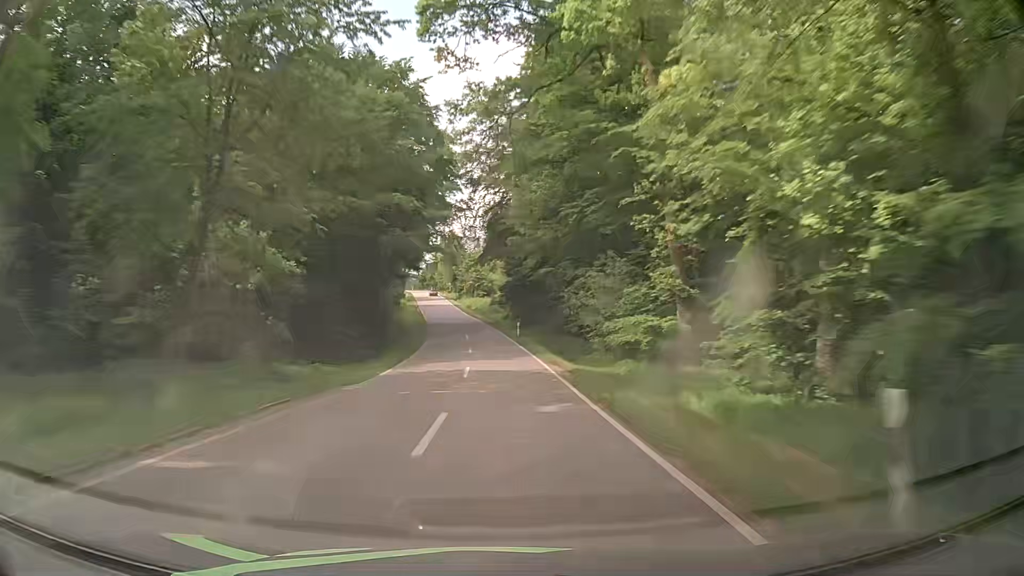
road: tertiary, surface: asphalt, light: Day
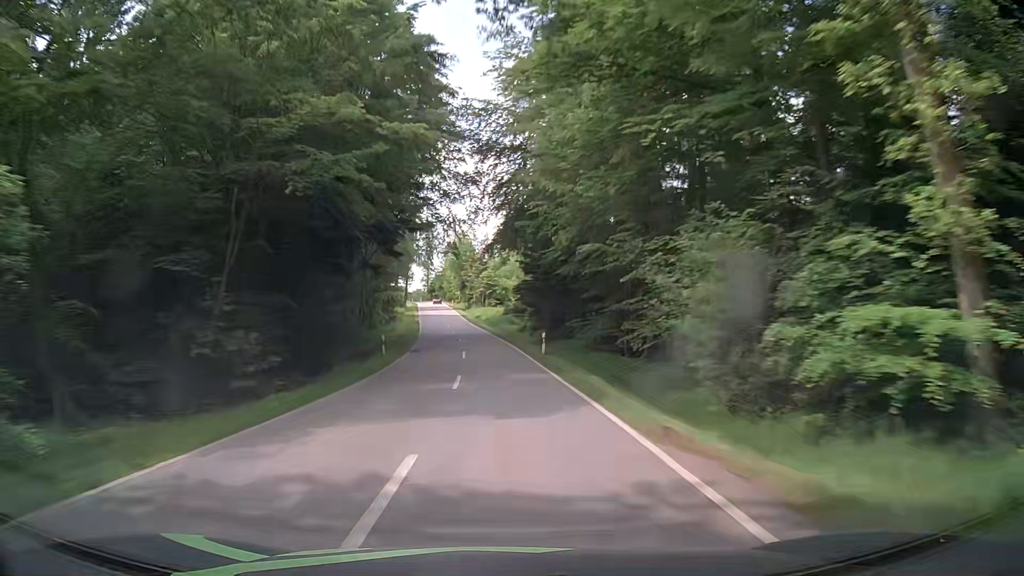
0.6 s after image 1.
(-0.1, +16.2) m; -1°
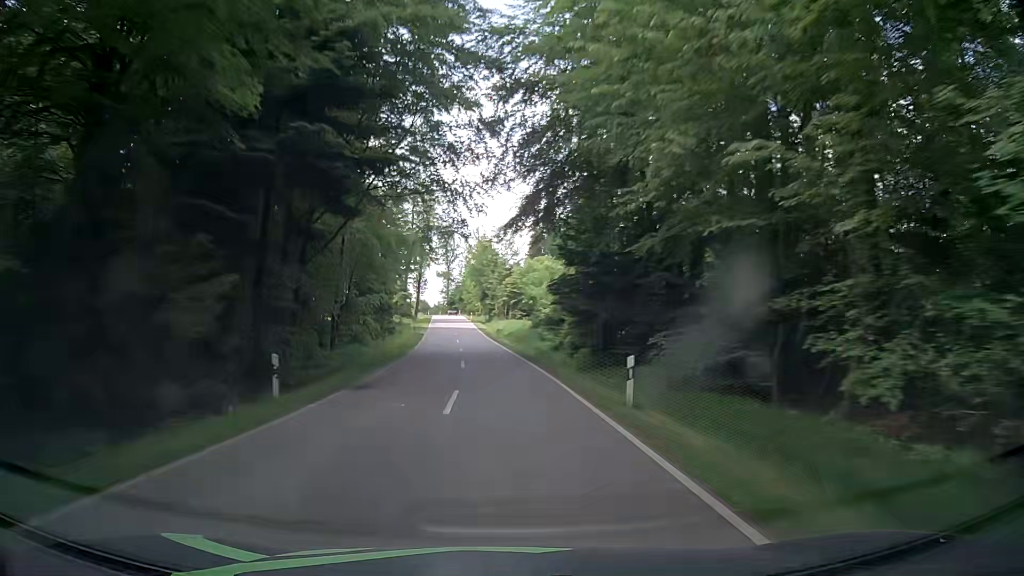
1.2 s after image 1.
(-0.3, +16.1) m; -2°
(0, +10) (0, +20) (-1, +30) (-2, +40) (-3, +50) (-4, +60) (-5, +70) (-6, +80) (-7, +90) (-8, +100) m
